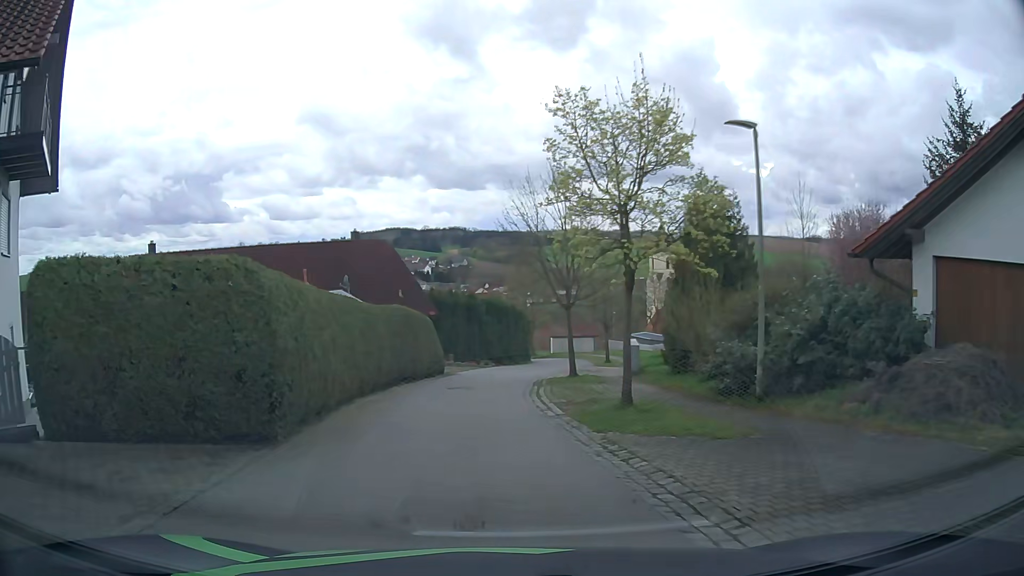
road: residential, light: Day
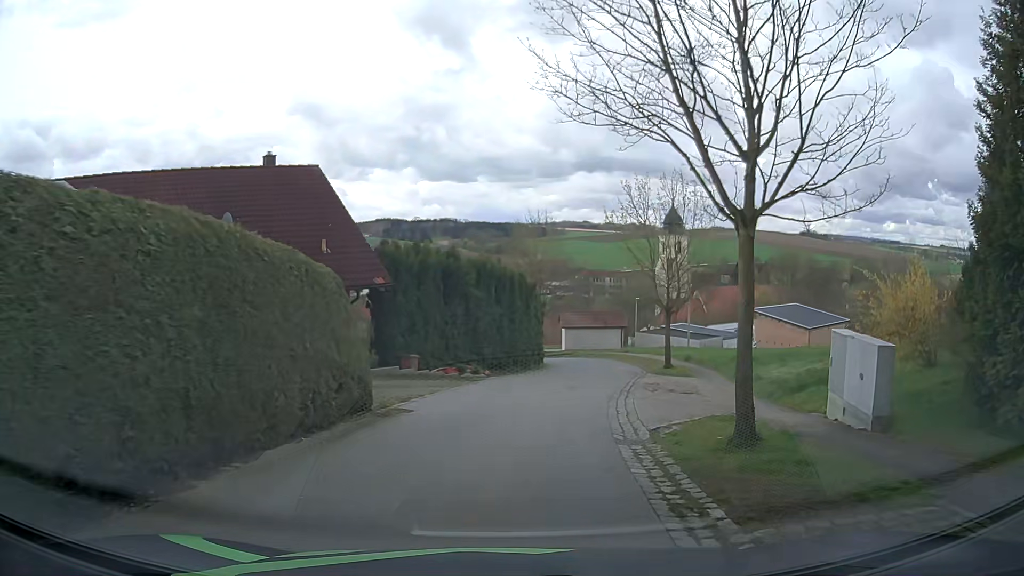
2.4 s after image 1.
(-0.7, +16.8) m; 0°
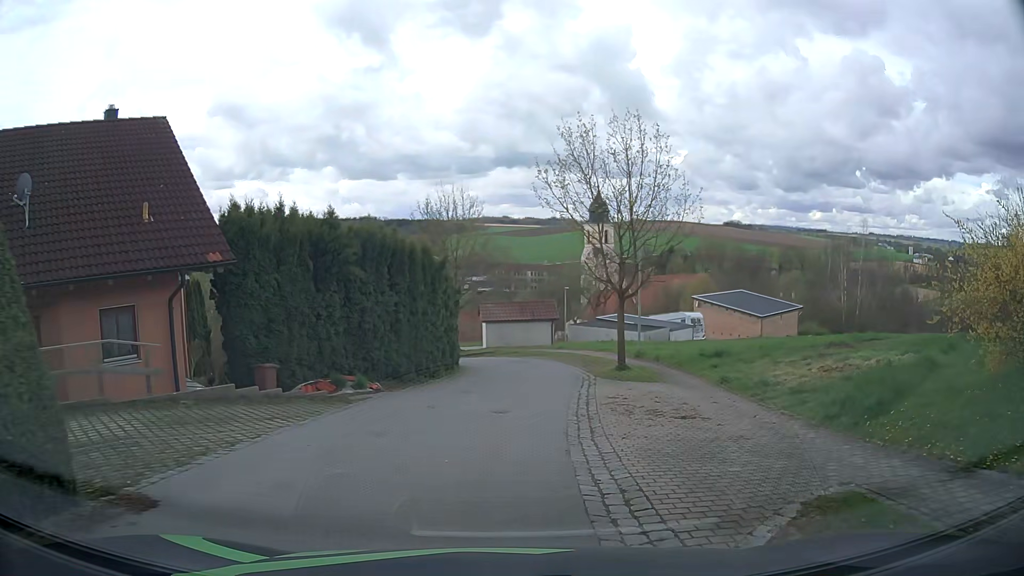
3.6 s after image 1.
(+0.4, +6.6) m; +6°
